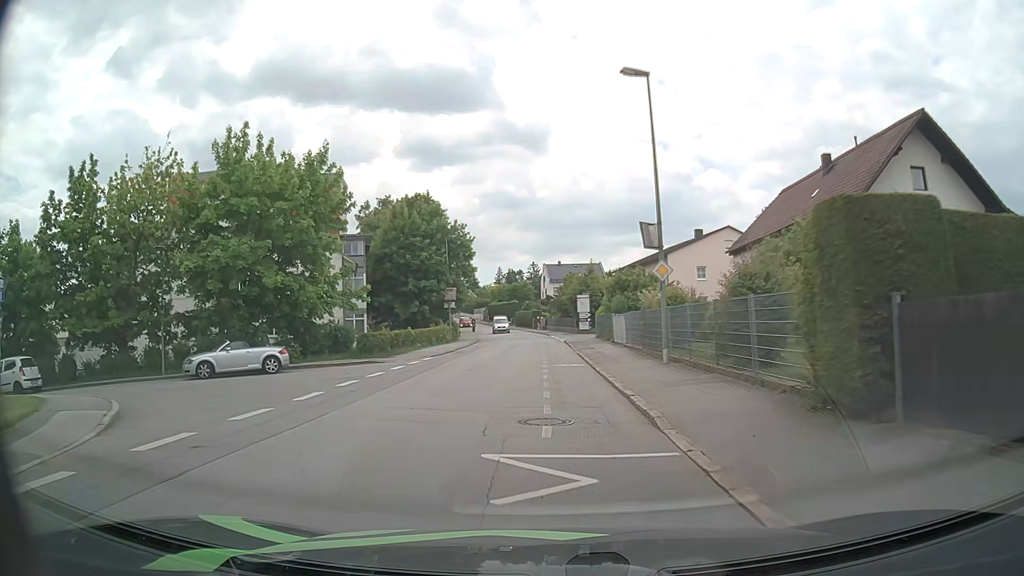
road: residential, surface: asphalt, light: Day
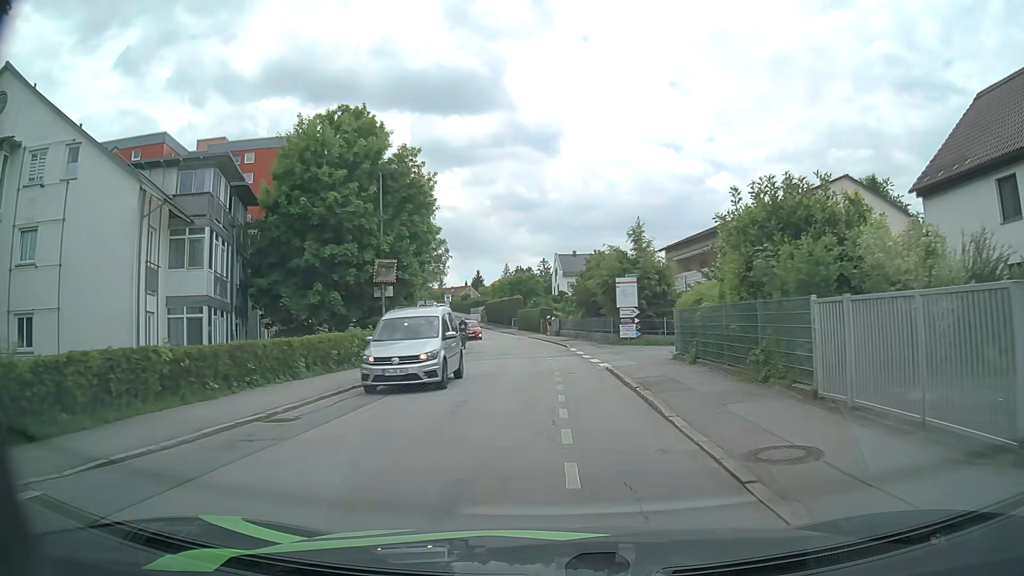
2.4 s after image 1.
(-0.4, +24.4) m; -1°
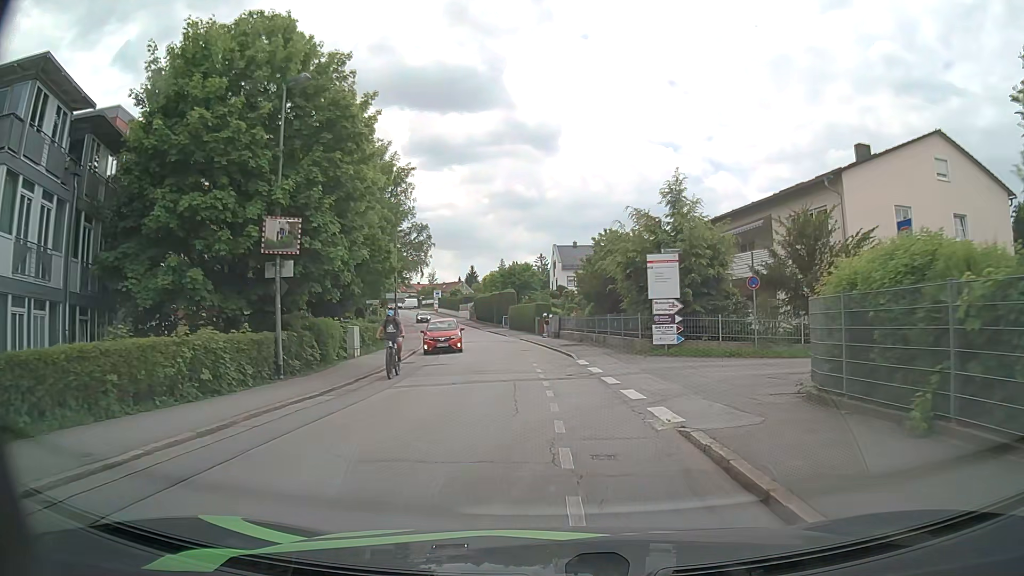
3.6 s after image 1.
(+0.1, +11.1) m; +1°
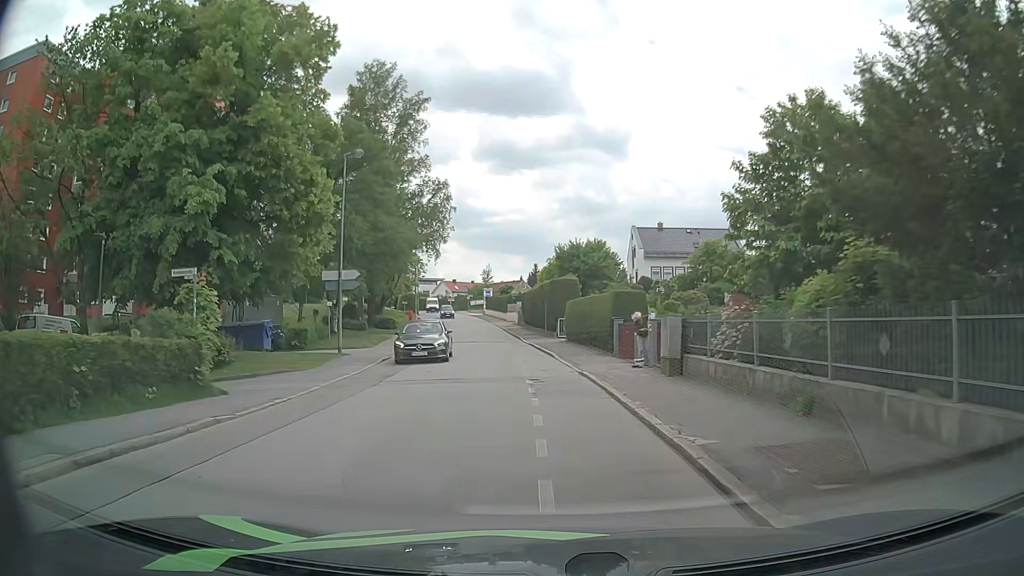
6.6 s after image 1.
(-0.7, +25.3) m; -6°
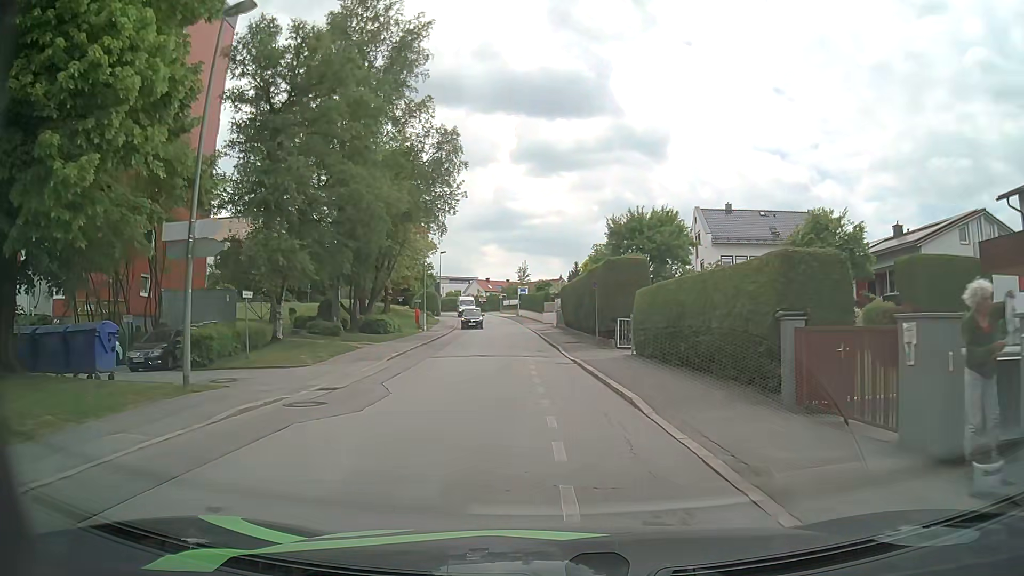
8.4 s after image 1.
(-0.4, +14.2) m; -3°
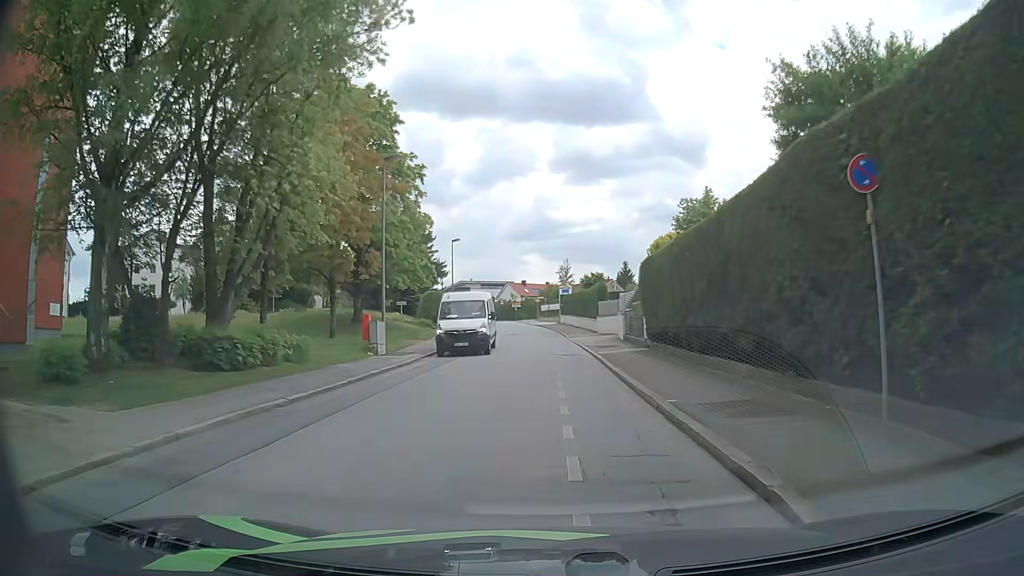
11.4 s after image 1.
(-0.8, +22.8) m; -3°
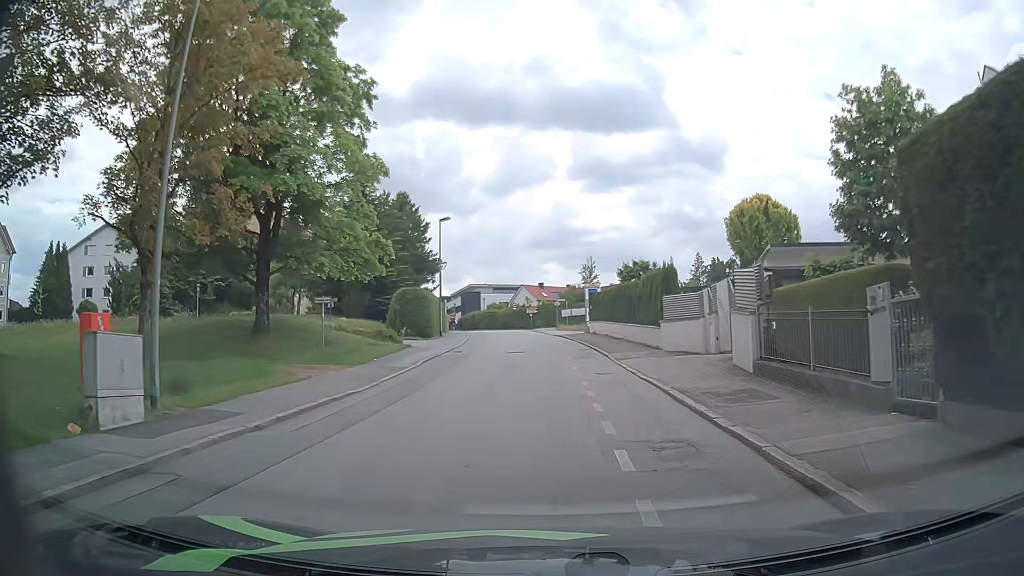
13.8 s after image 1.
(-0.4, +17.6) m; -3°
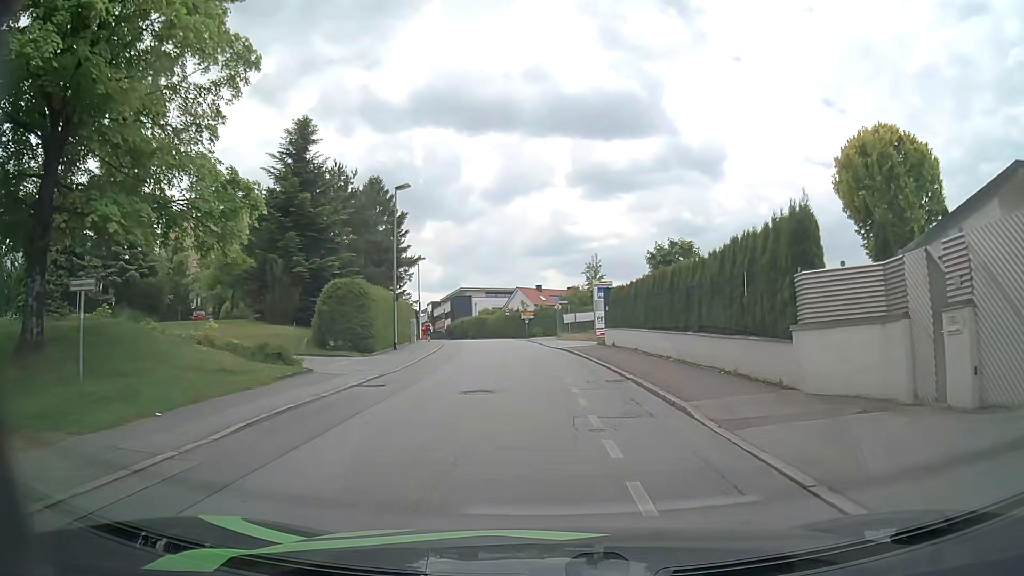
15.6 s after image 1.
(+0.2, +13.5) m; +1°
